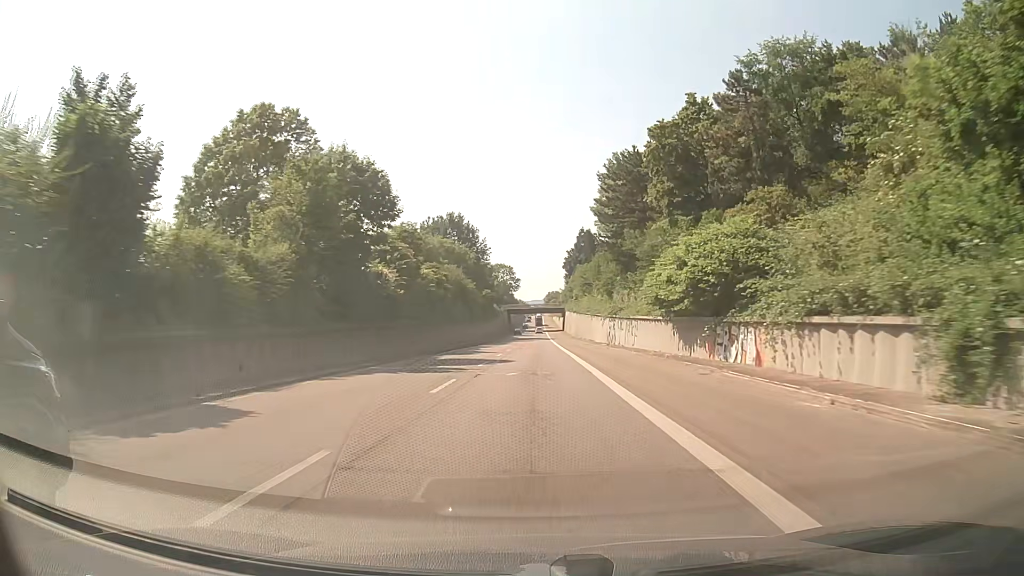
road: trunk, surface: asphalt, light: Day
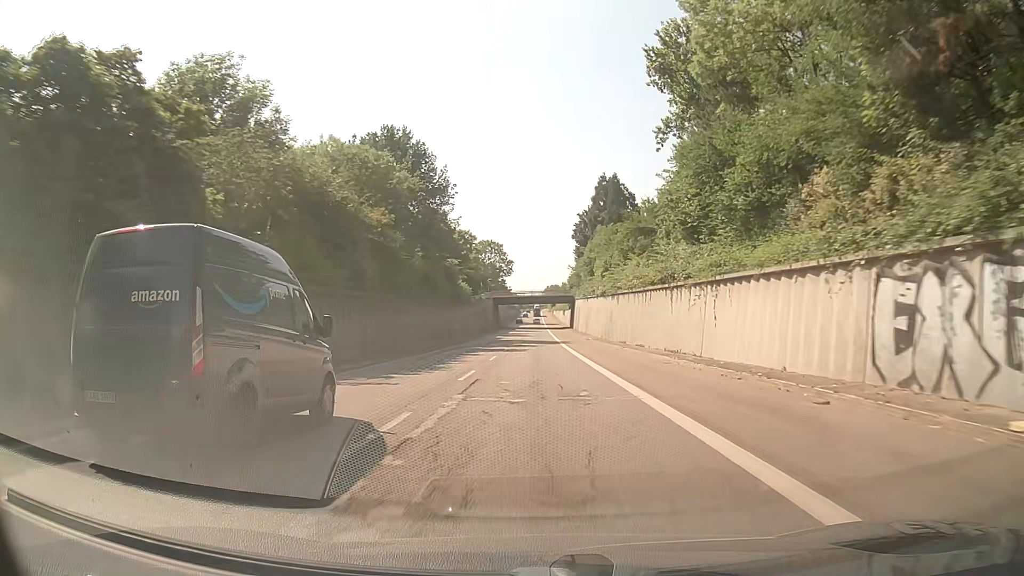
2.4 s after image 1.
(+0.4, +53.6) m; 0°
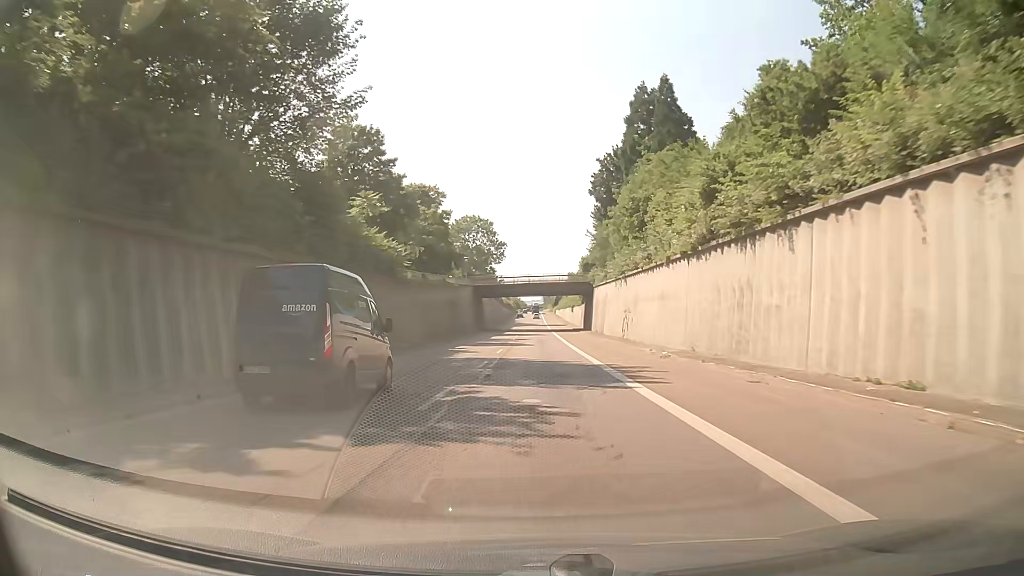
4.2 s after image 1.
(+0.2, +41.7) m; +1°
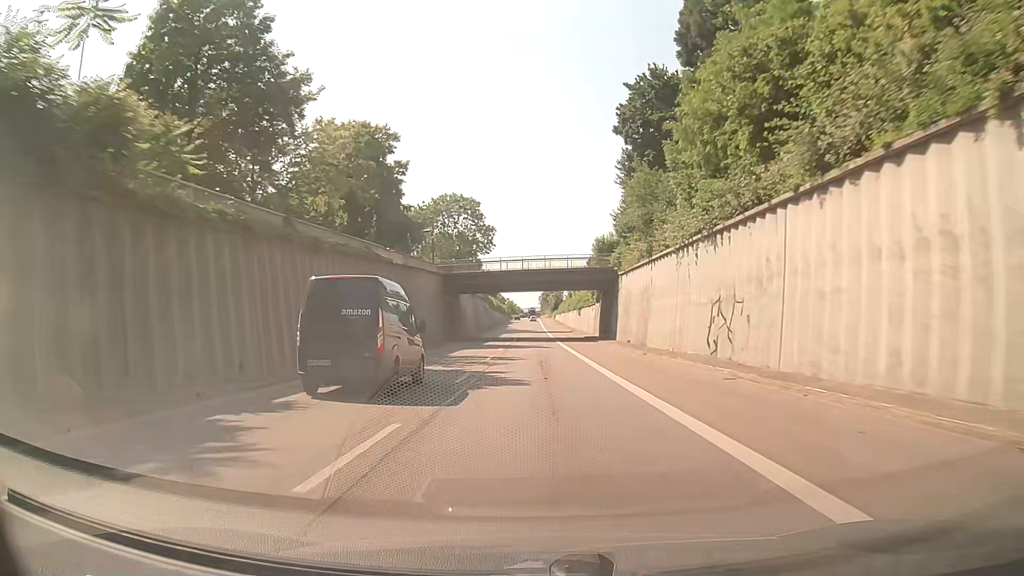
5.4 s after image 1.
(-0.2, +28.4) m; 0°
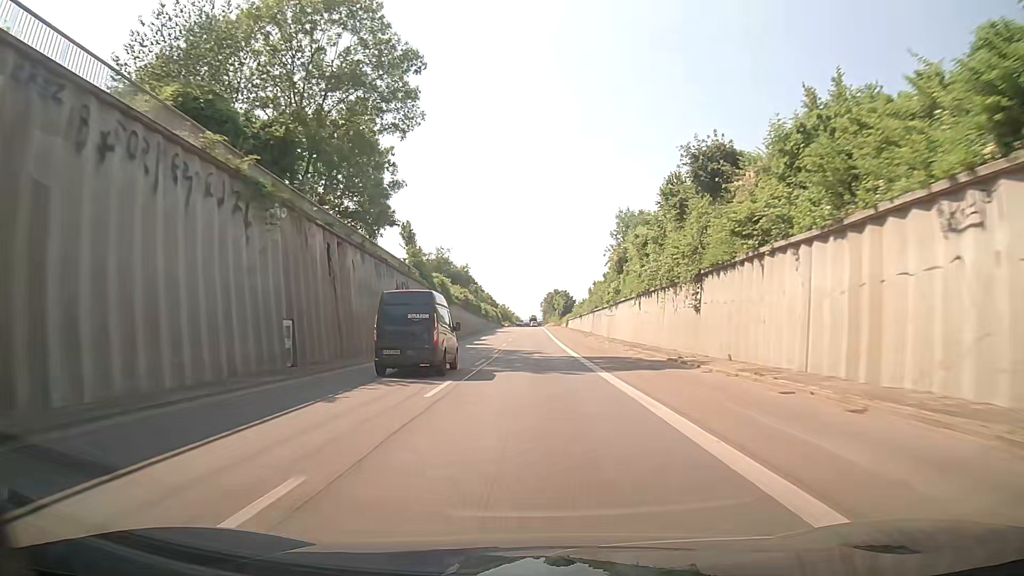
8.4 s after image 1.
(-0.3, +72.5) m; -1°
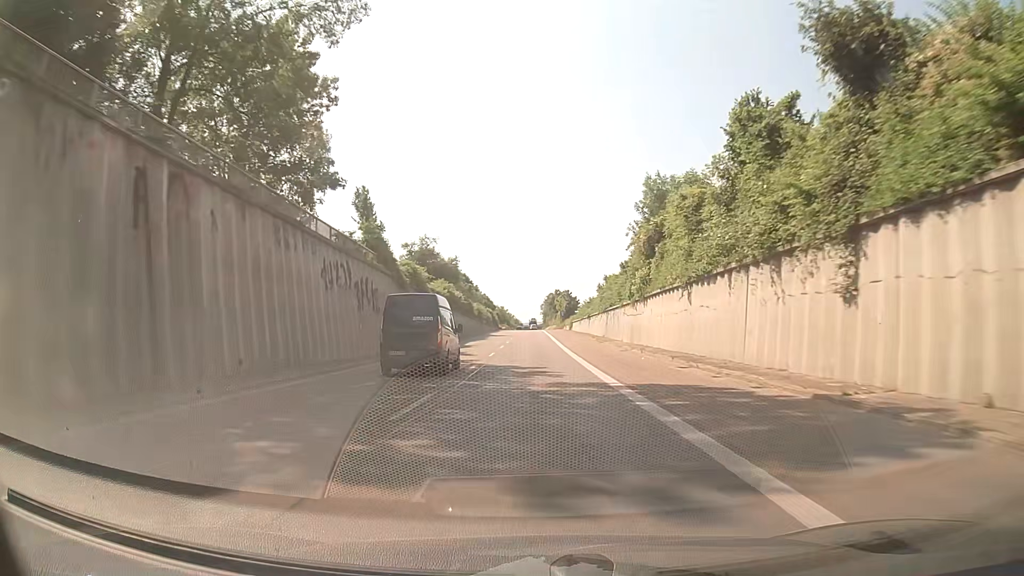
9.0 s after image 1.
(-0.1, +14.7) m; 0°
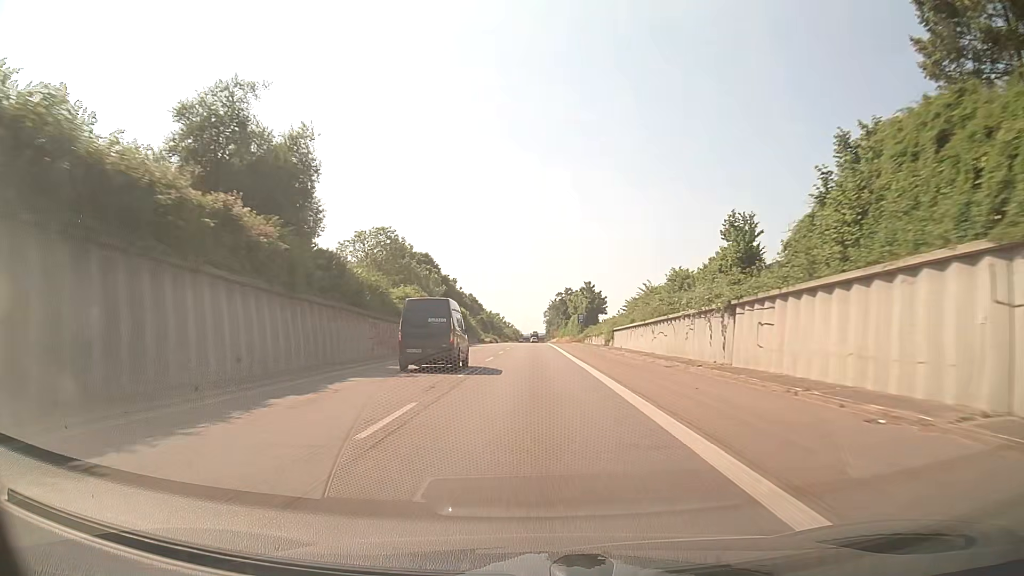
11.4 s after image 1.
(+0.5, +59.1) m; 0°
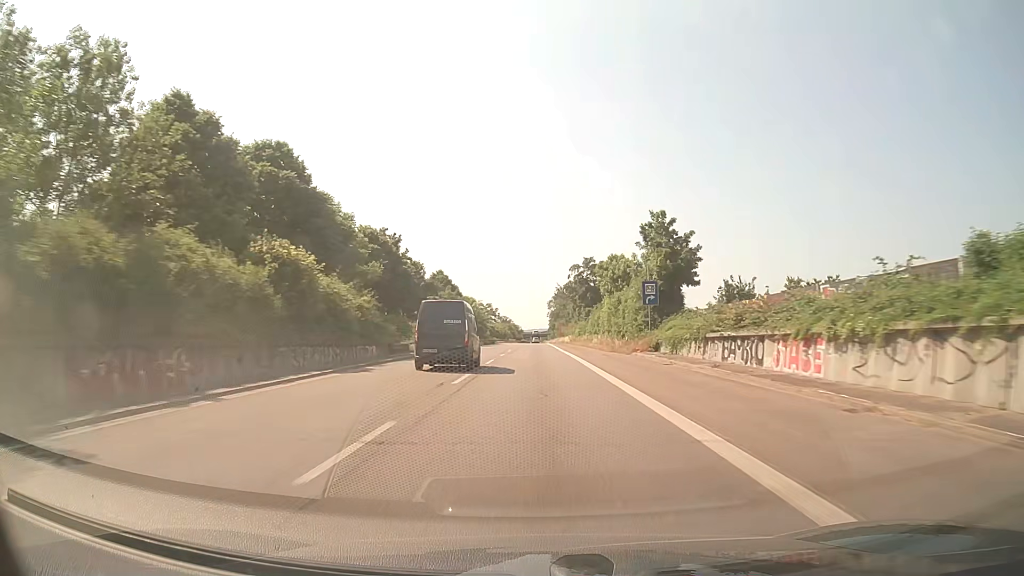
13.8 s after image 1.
(0.0, +60.0) m; 0°
(0, +10) (0, +20) (0, +30) (0, +40) (0, +50) (0, +60) (0, +70) (0, +80) (0, +90) (0, +100) m
